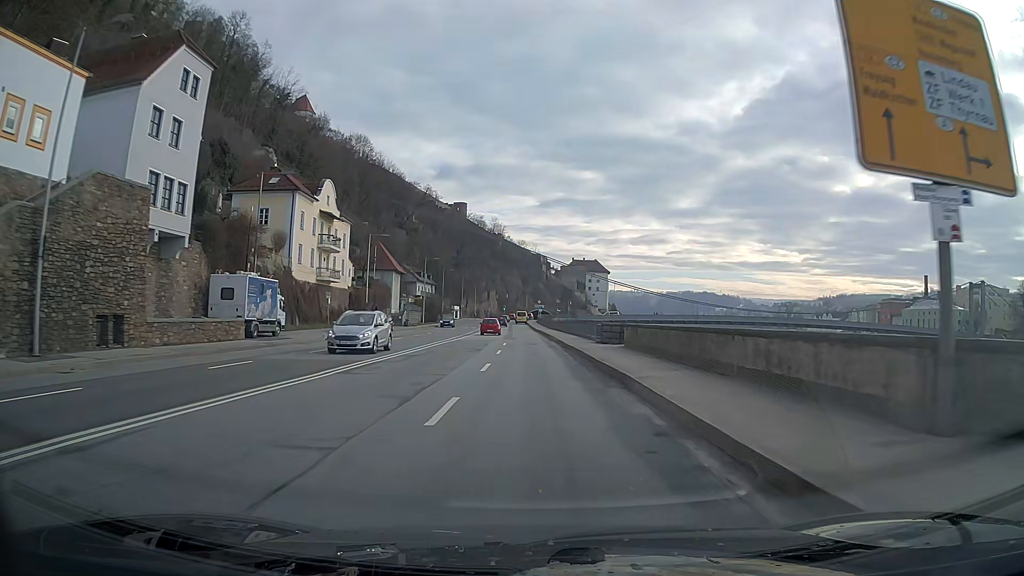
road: primary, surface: asphalt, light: Day
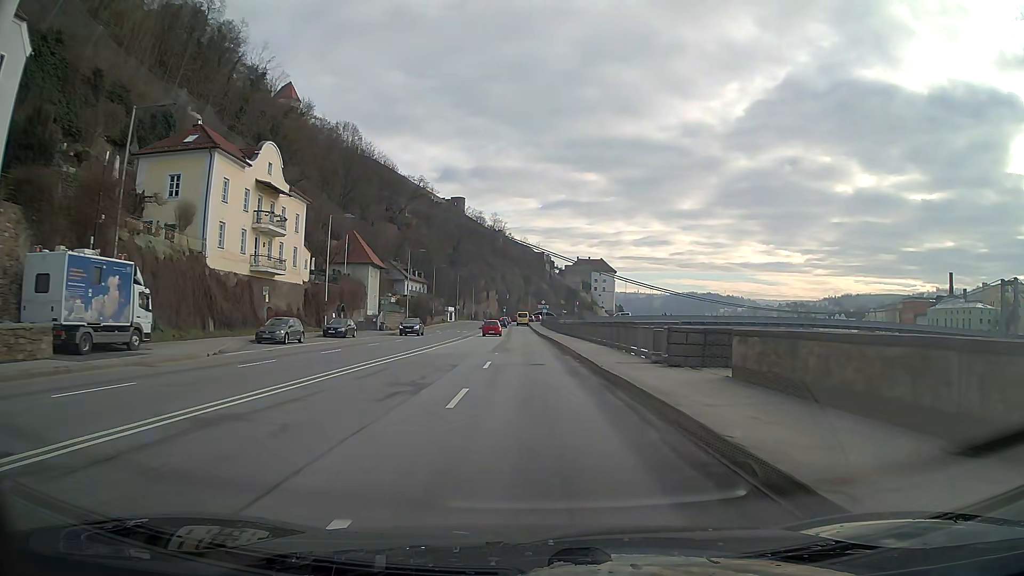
(-0.1, +16.0) m; 0°
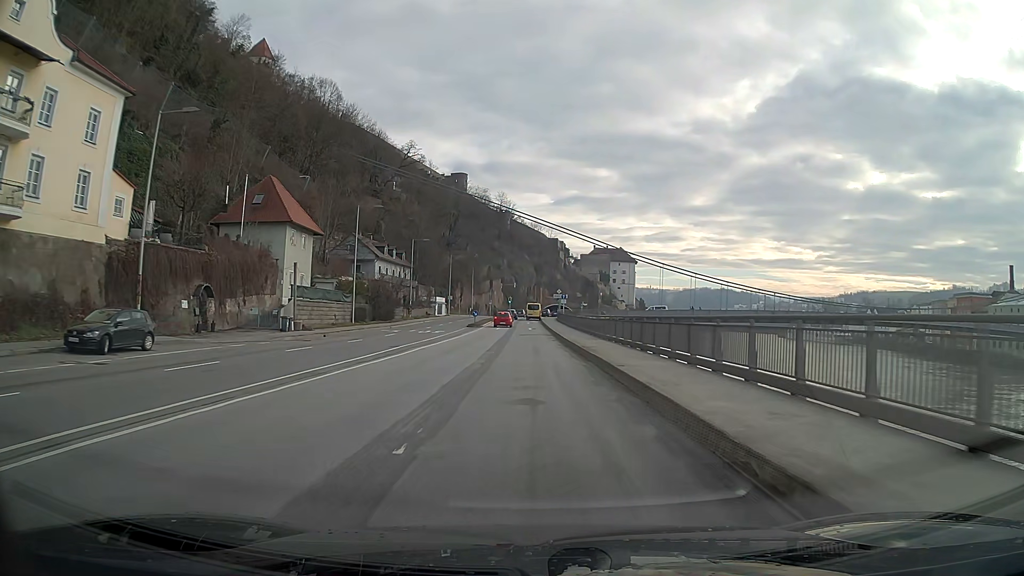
(-0.3, +31.4) m; -1°
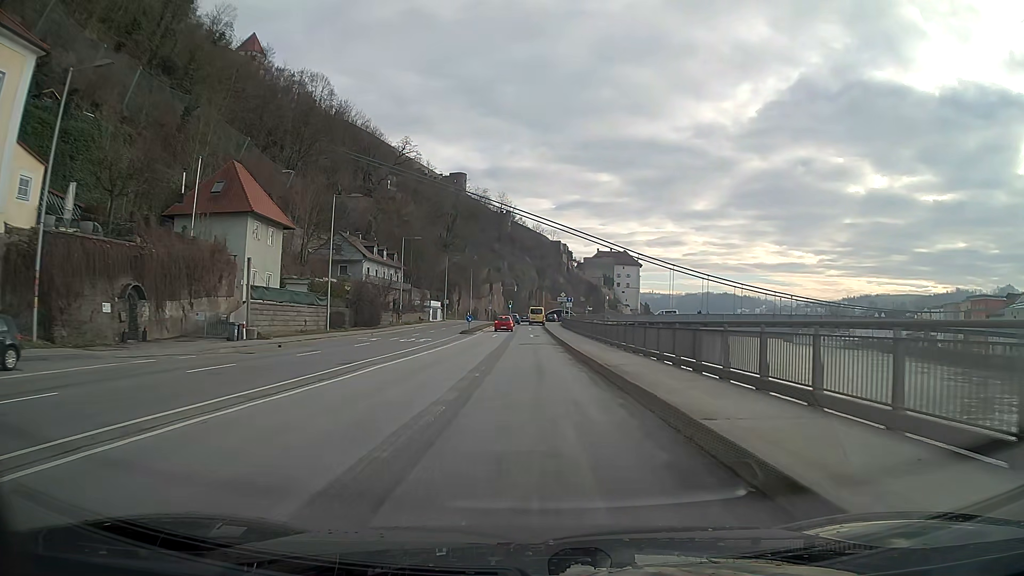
(0.0, +7.7) m; 0°
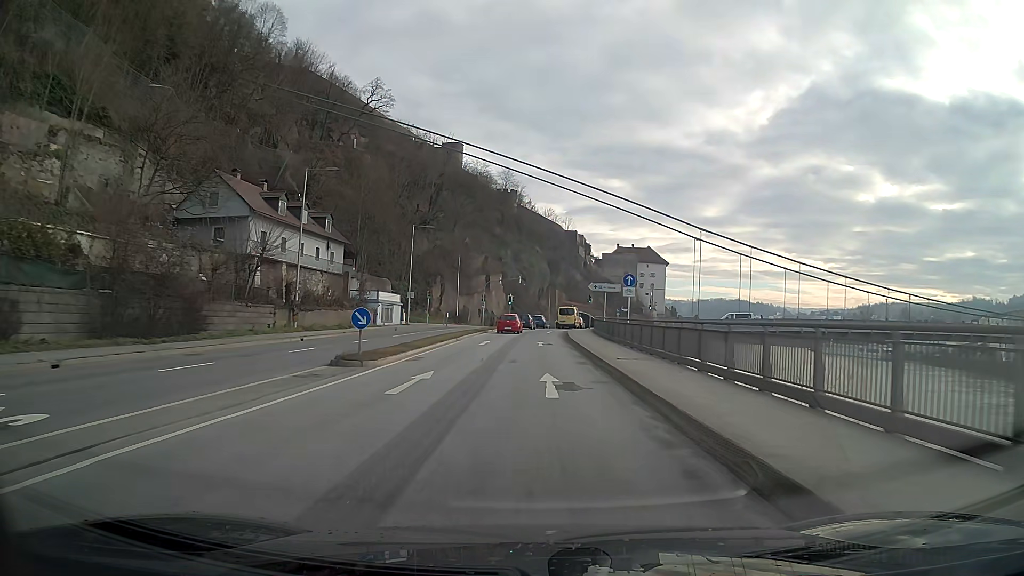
(-0.2, +37.8) m; -1°
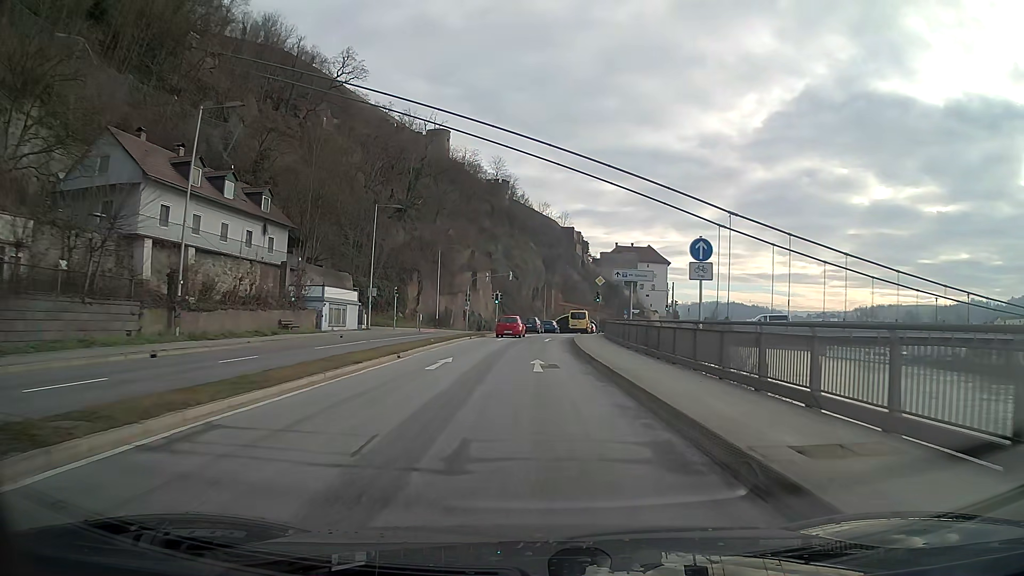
(+0.1, +14.3) m; +1°
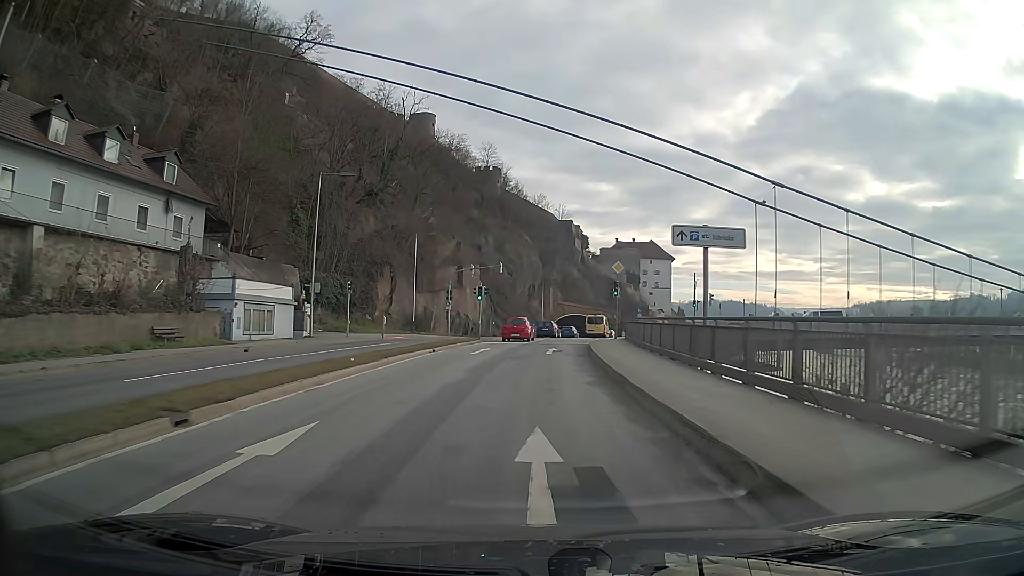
(0.0, +13.9) m; 0°
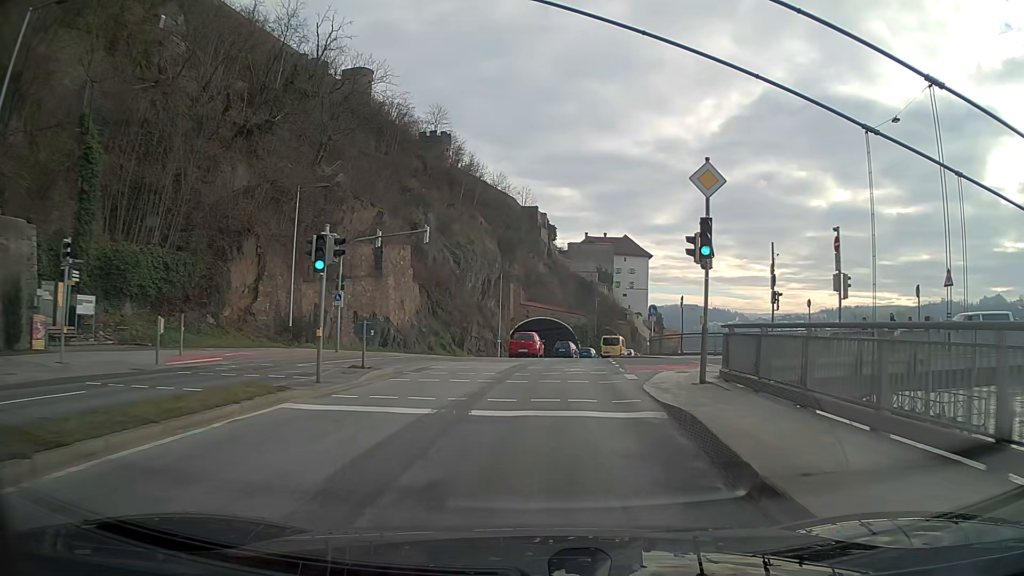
(+0.7, +26.6) m; +4°
